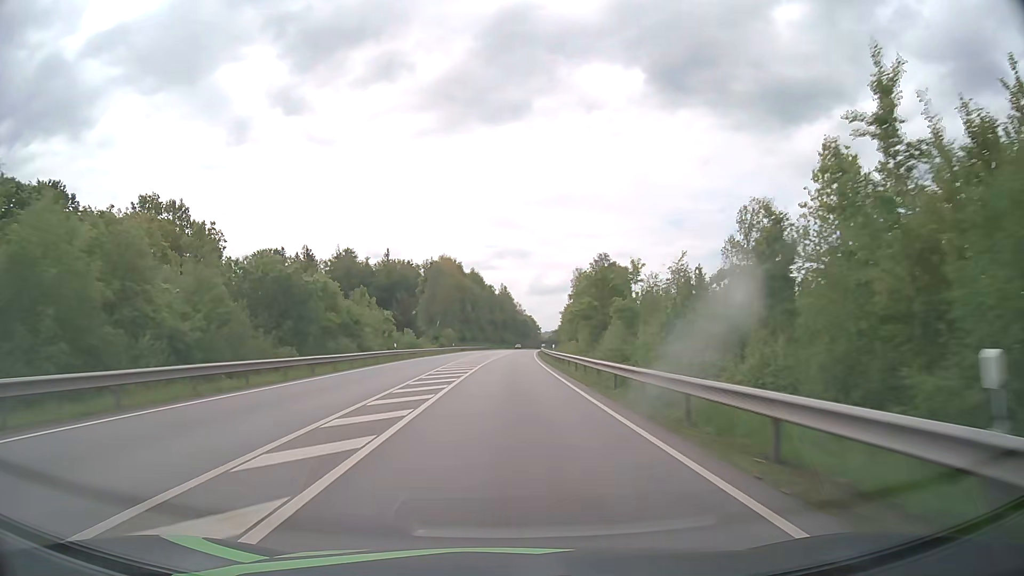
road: primary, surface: asphalt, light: Day
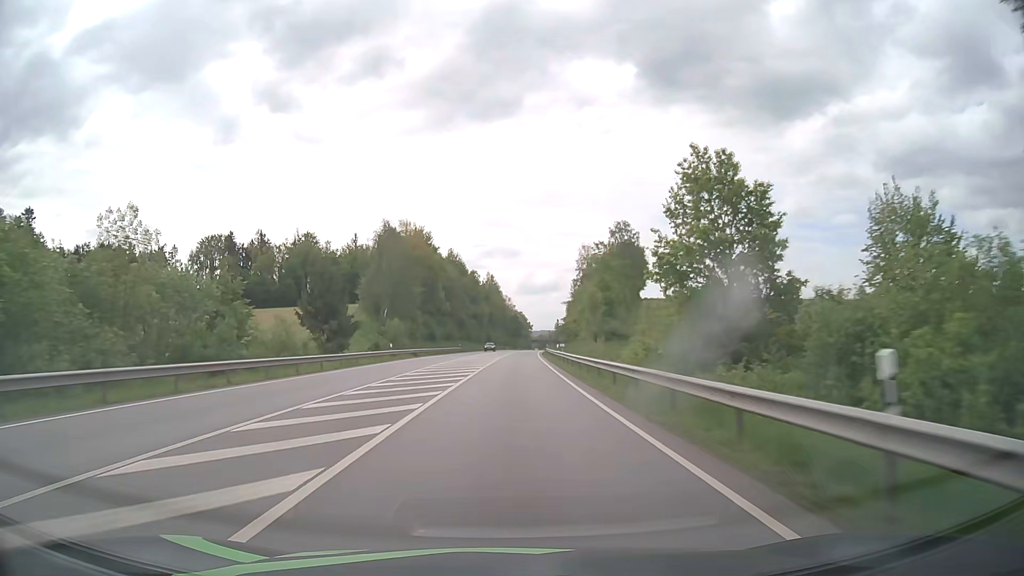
(+0.4, +46.8) m; +1°
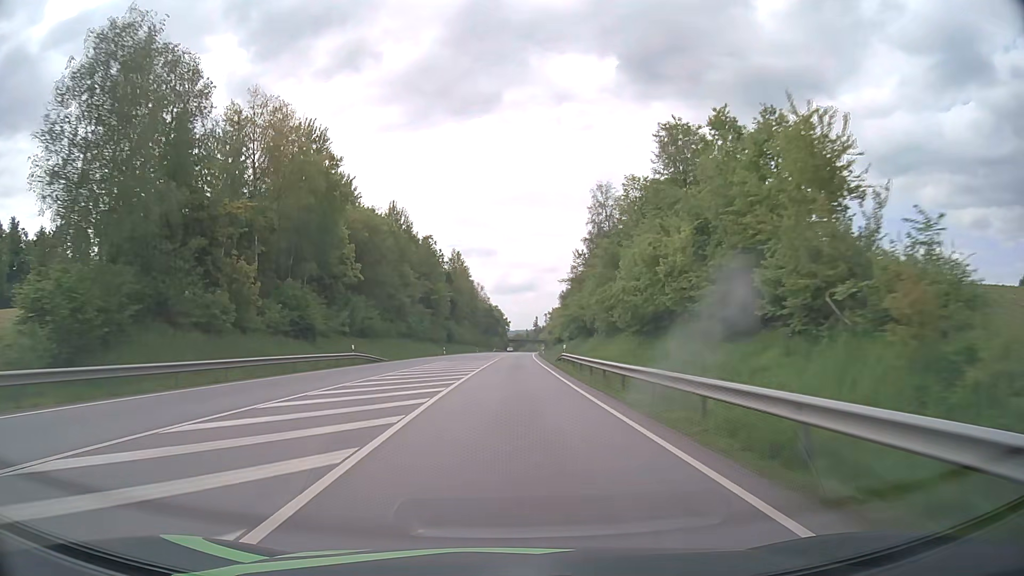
(+1.0, +62.4) m; +2°
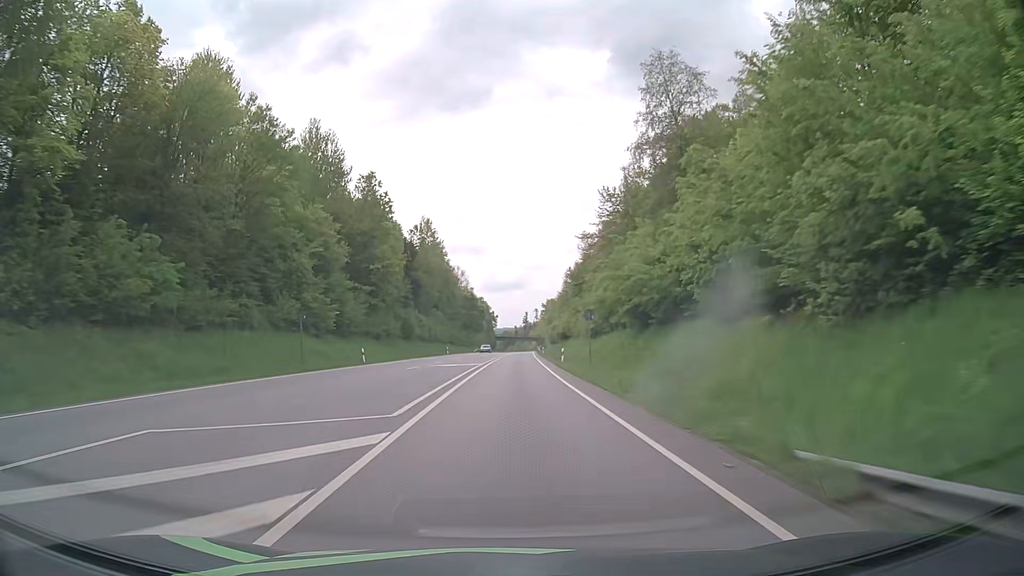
(+0.5, +46.5) m; +1°
(0, +10) (0, +20) (0, +30) (0, +40) (0, +50) (+1, +60) (+1, +70) (+1, +80) (+2, +90) (+2, +100) m
